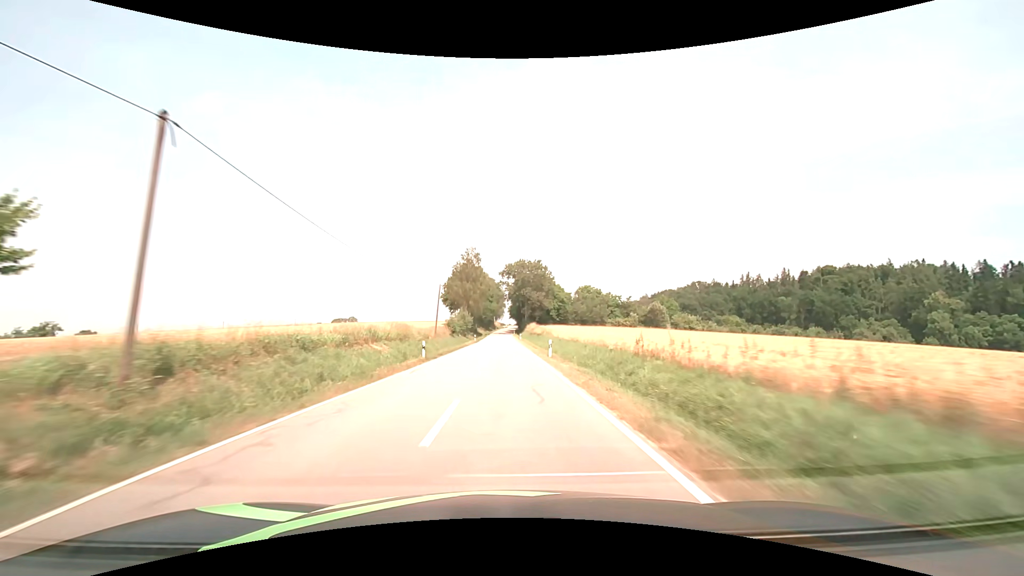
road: tertiary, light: Day
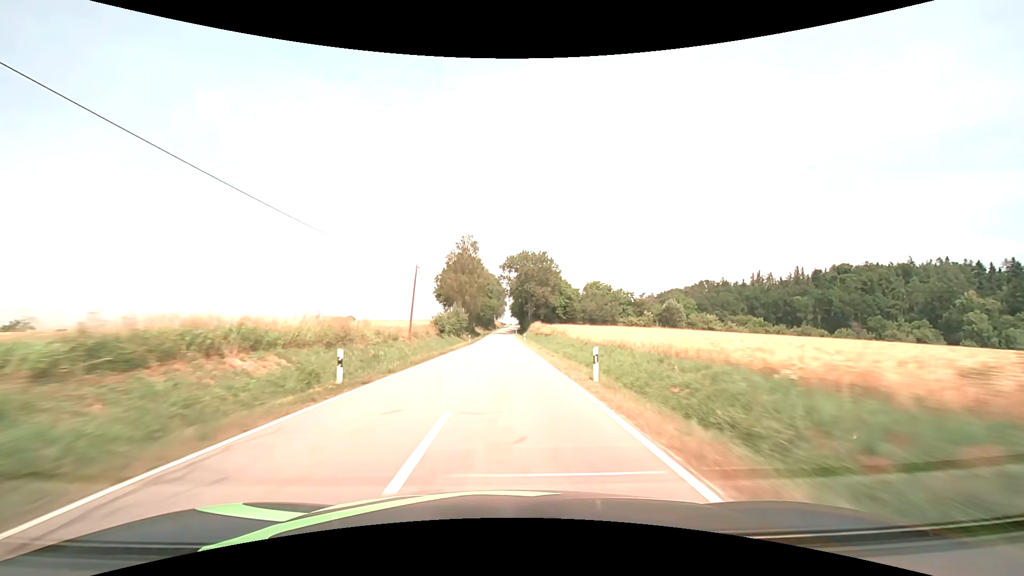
(0.0, +14.1) m; 0°
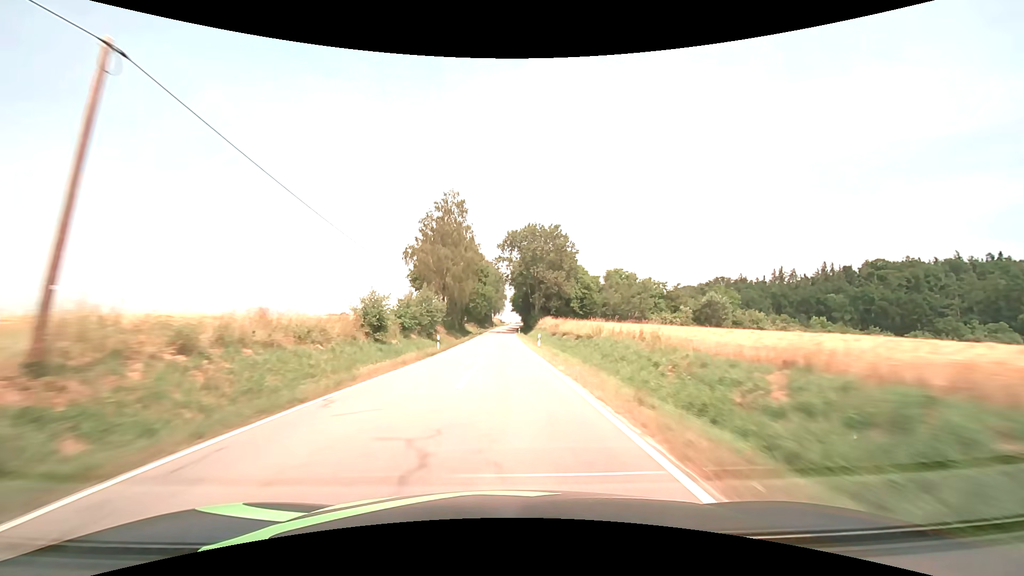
(0.0, +29.3) m; 0°
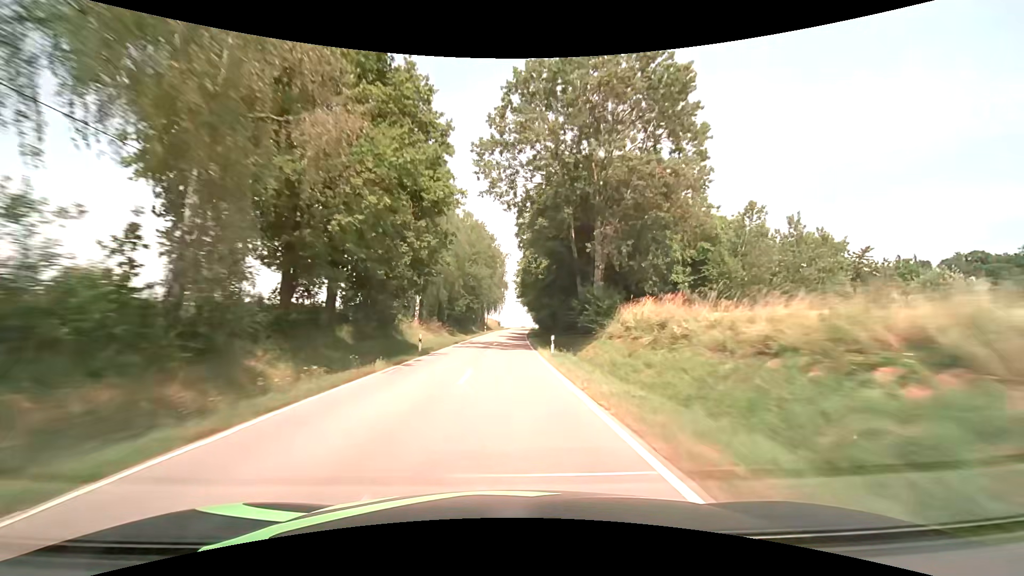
(-0.3, +59.5) m; 0°
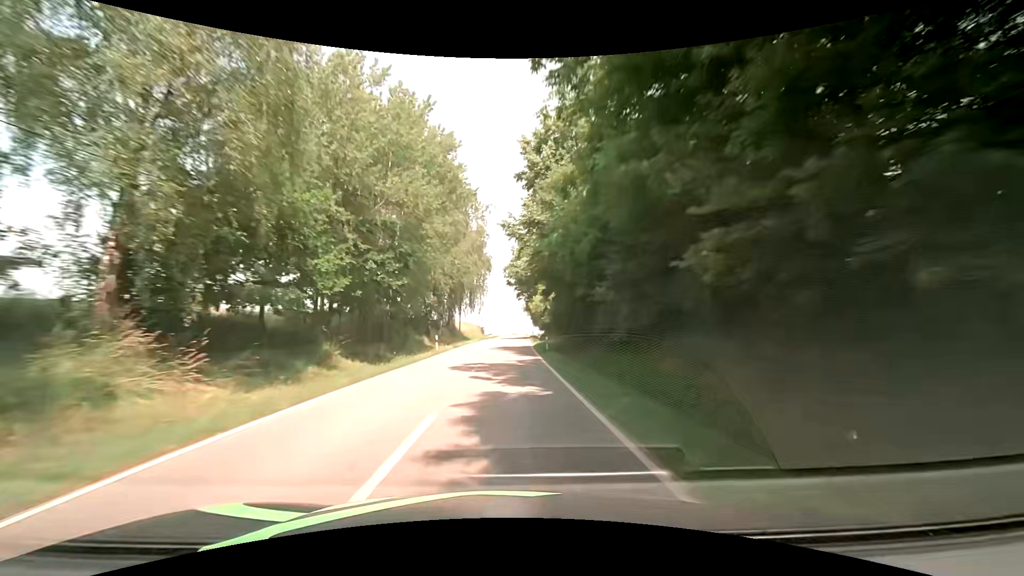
(+0.5, +44.4) m; +2°
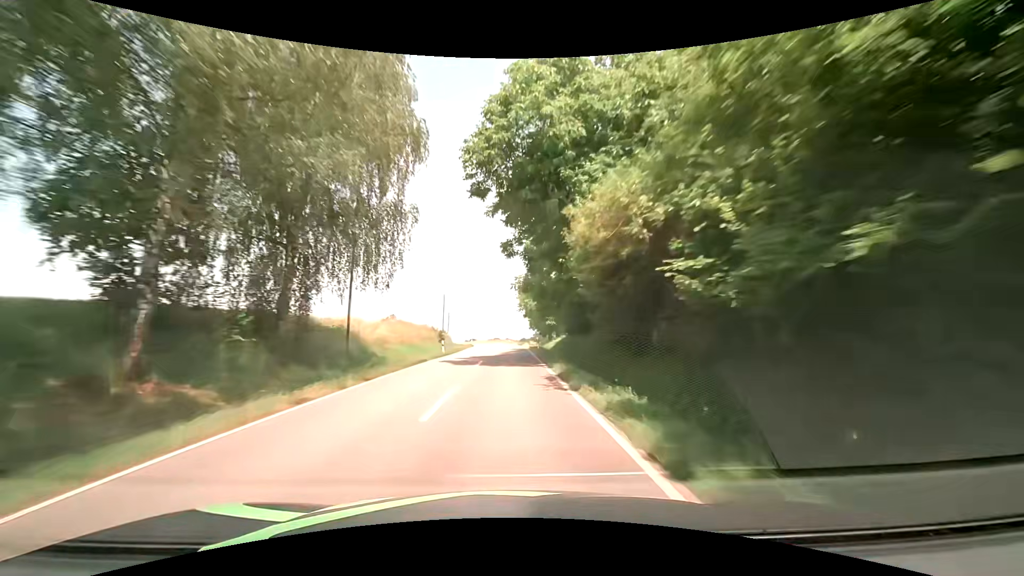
(+0.5, +44.4) m; +2°
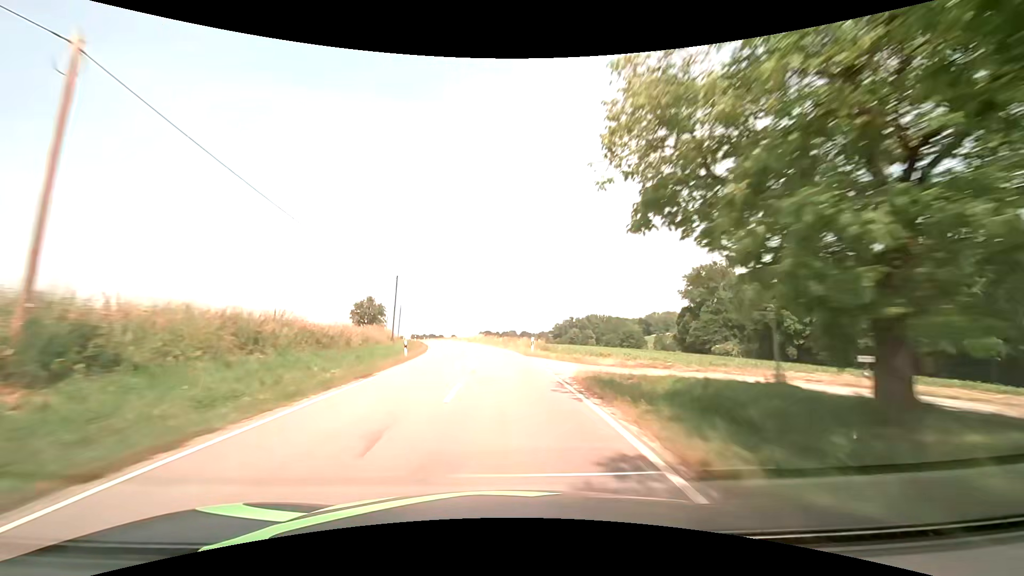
(-0.1, +58.6) m; -2°
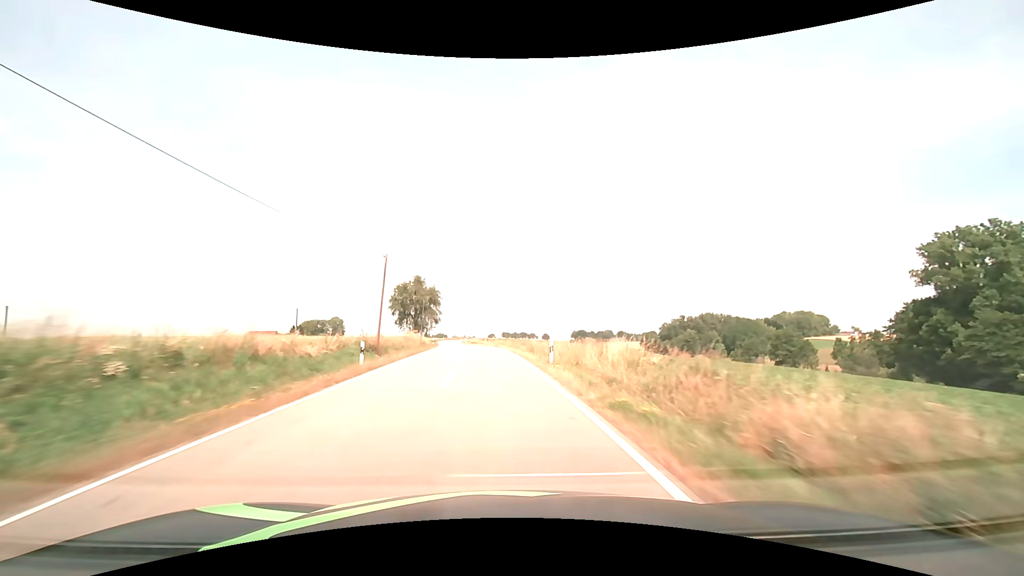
(-5.0, +57.8) m; -10°
(0, +10) (-1, +20) (-1, +30) (-2, +40) (-3, +50) (-4, +60) (-6, +70) (-7, +80) (-8, +90) (-10, +99) m
